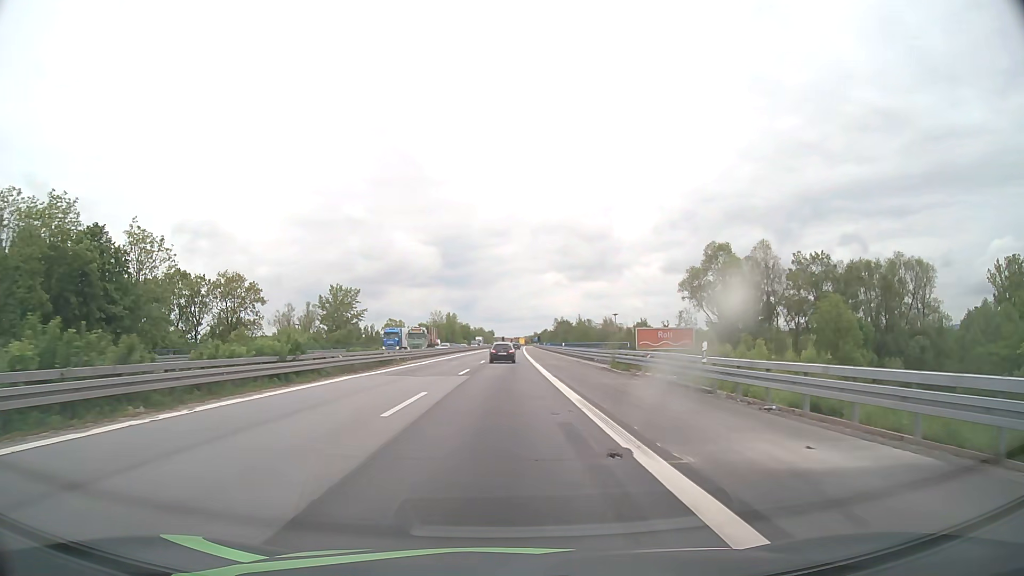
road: motorway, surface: asphalt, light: Day
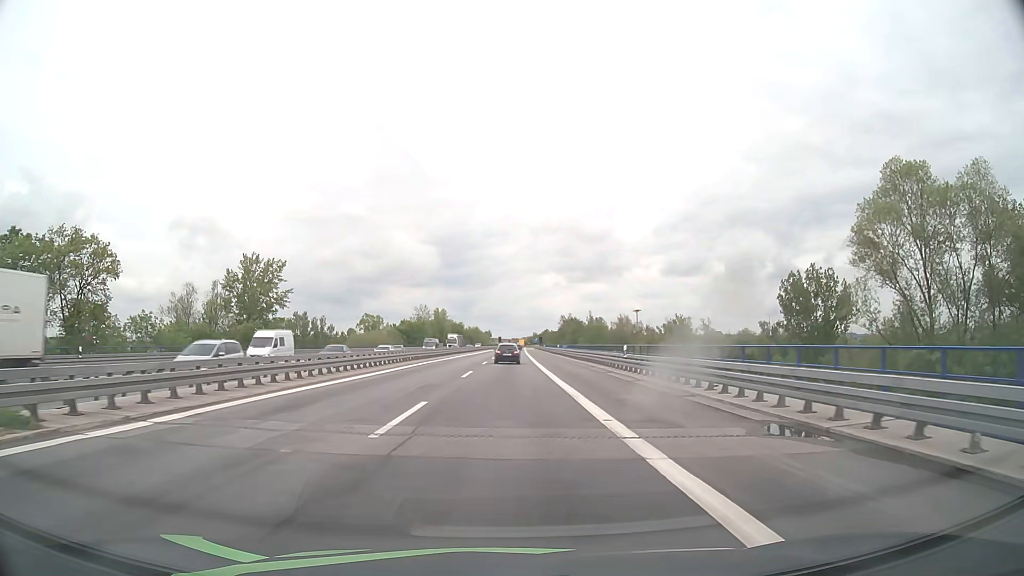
(+0.1, +37.7) m; 0°
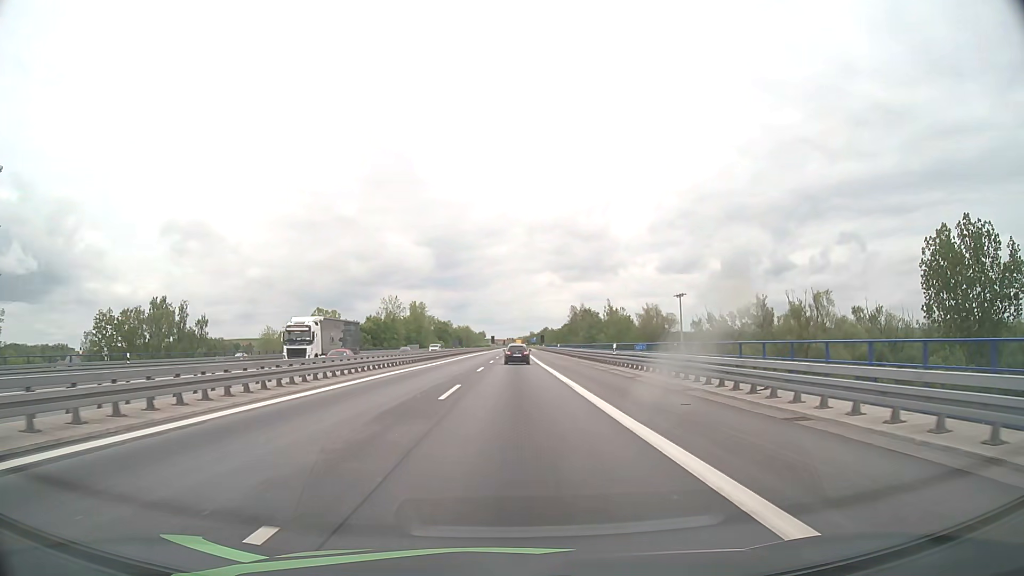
(+0.2, +47.1) m; +1°
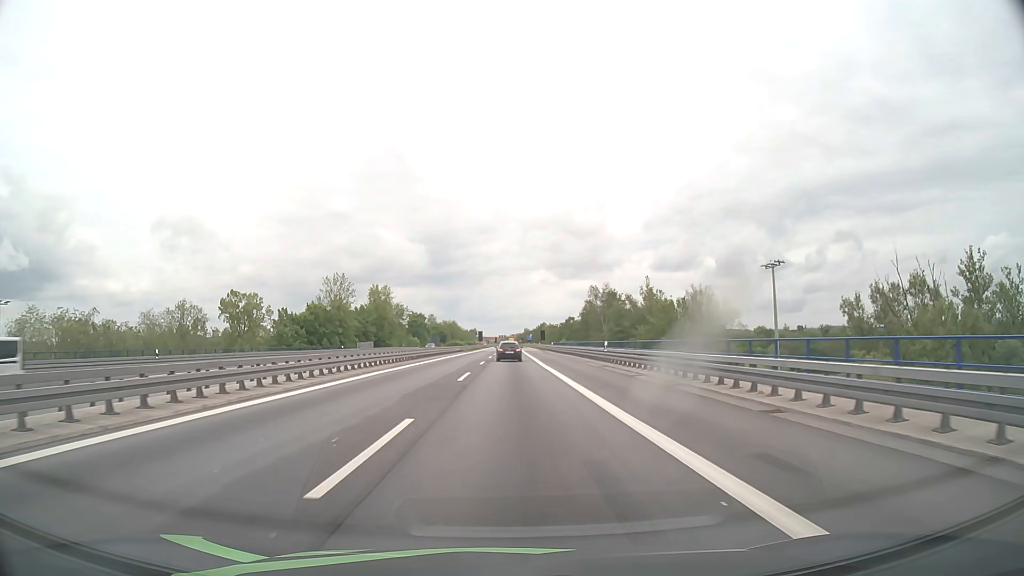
(+0.3, +47.1) m; 0°
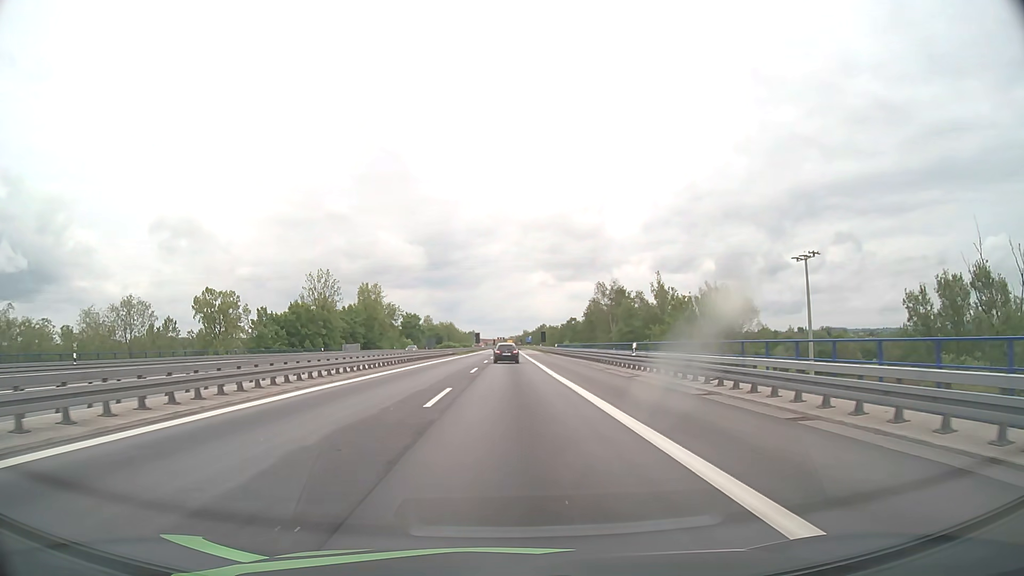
(0.0, +9.4) m; 0°
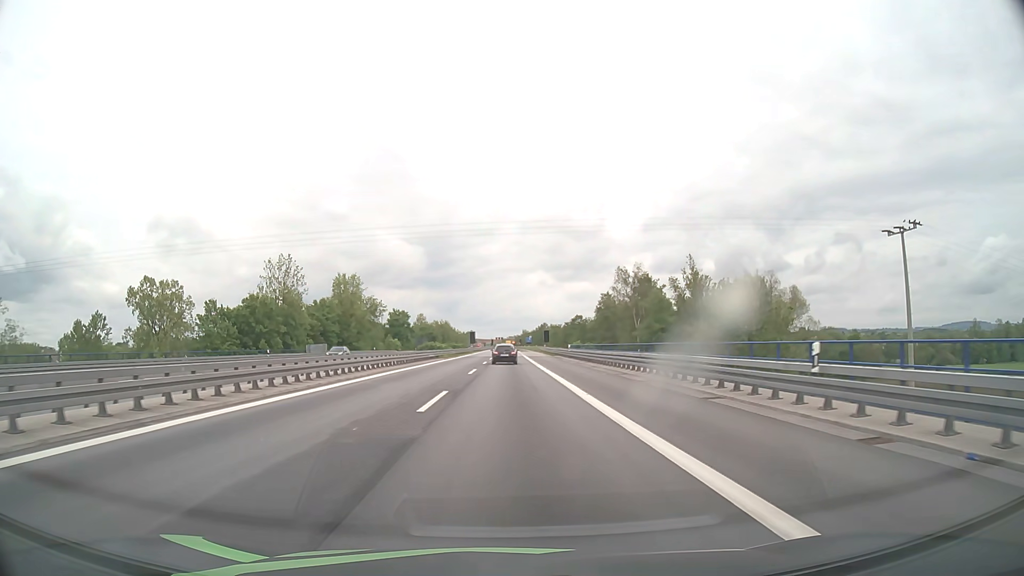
(0.0, +18.9) m; 0°
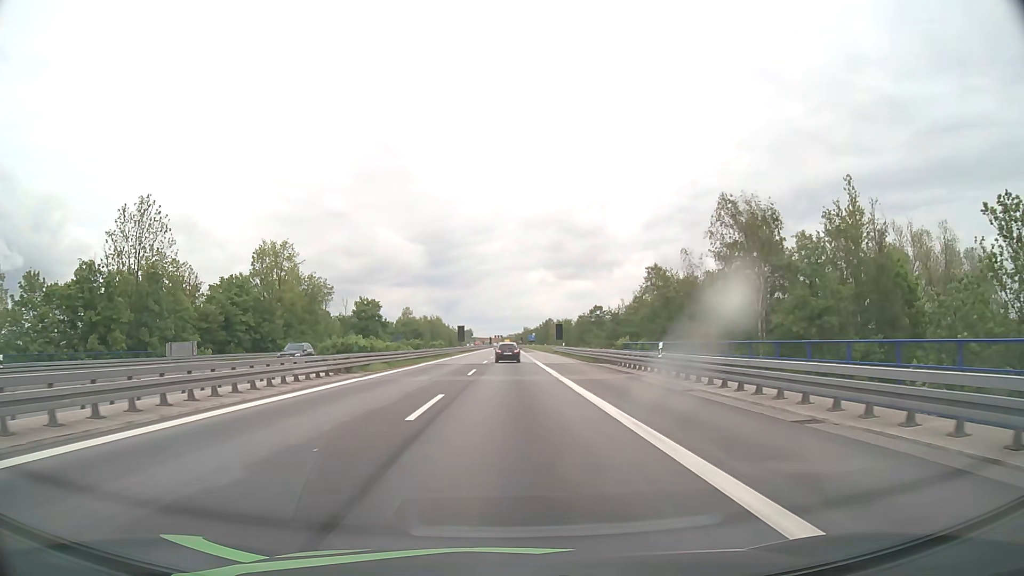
(0.0, +37.8) m; 0°
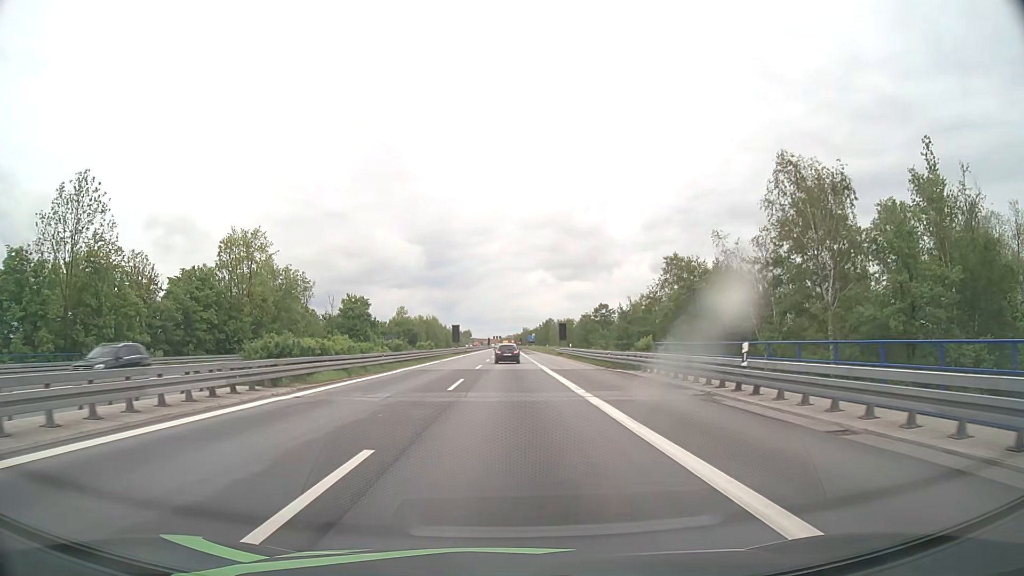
(0.0, +9.5) m; 0°
(0, +10) (0, +20) (0, +30) (0, +40) (0, +50) (0, +60) (0, +70) (0, +80) (0, +90) (0, +100) m
